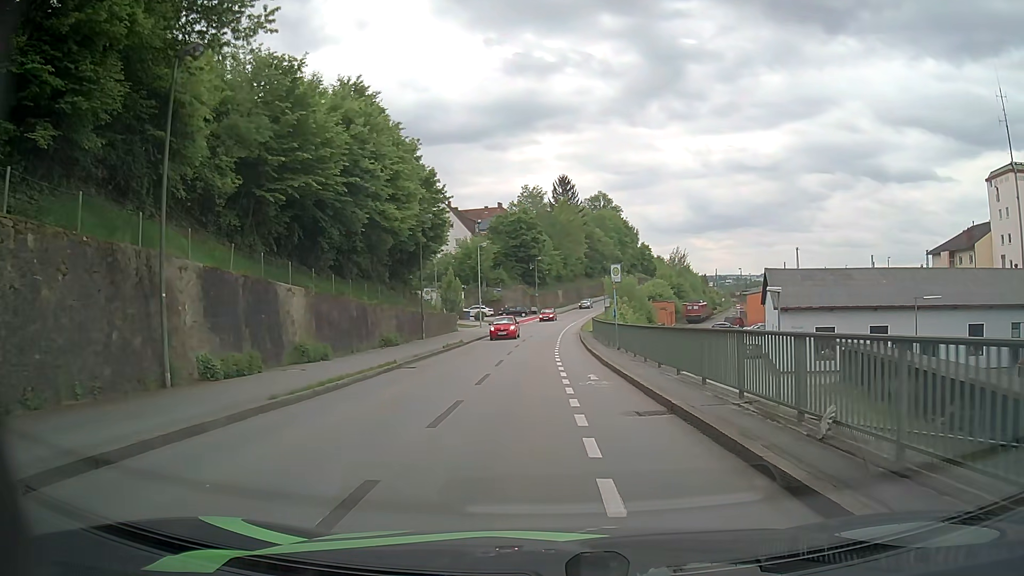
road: residential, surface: asphalt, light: Day
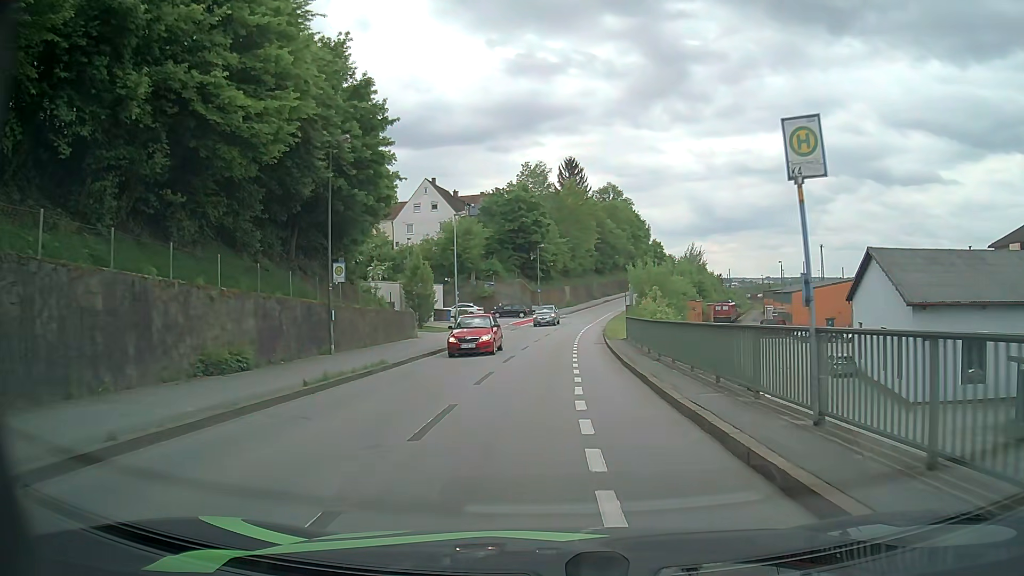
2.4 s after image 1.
(+0.1, +19.2) m; -1°
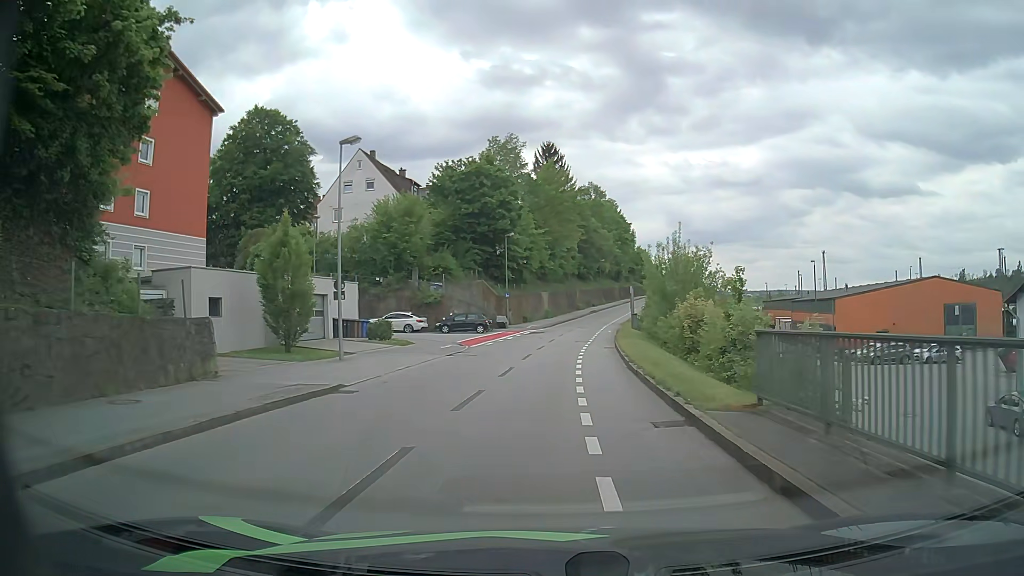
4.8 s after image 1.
(+0.6, +21.5) m; +3°
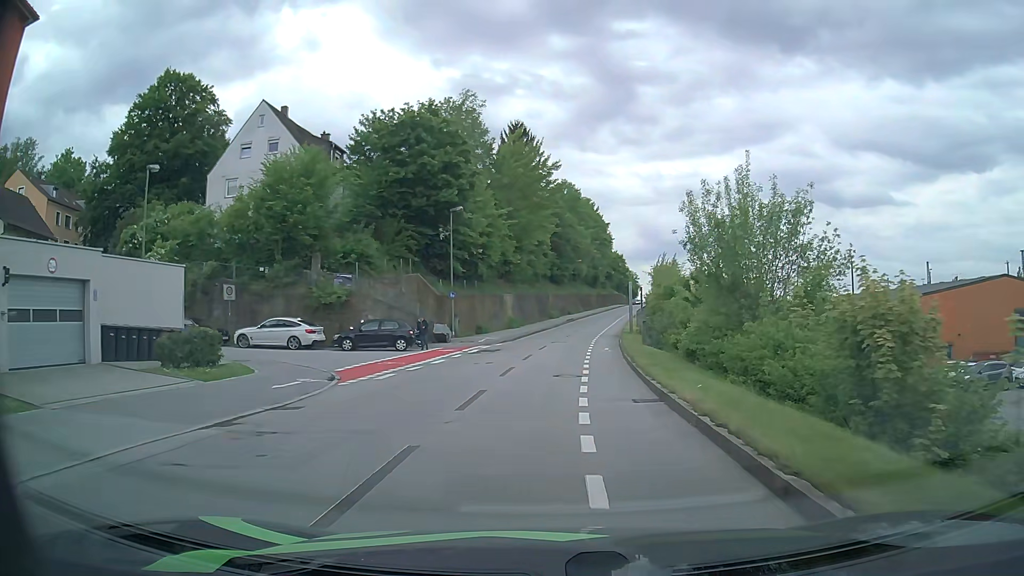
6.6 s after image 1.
(+0.4, +18.0) m; +3°
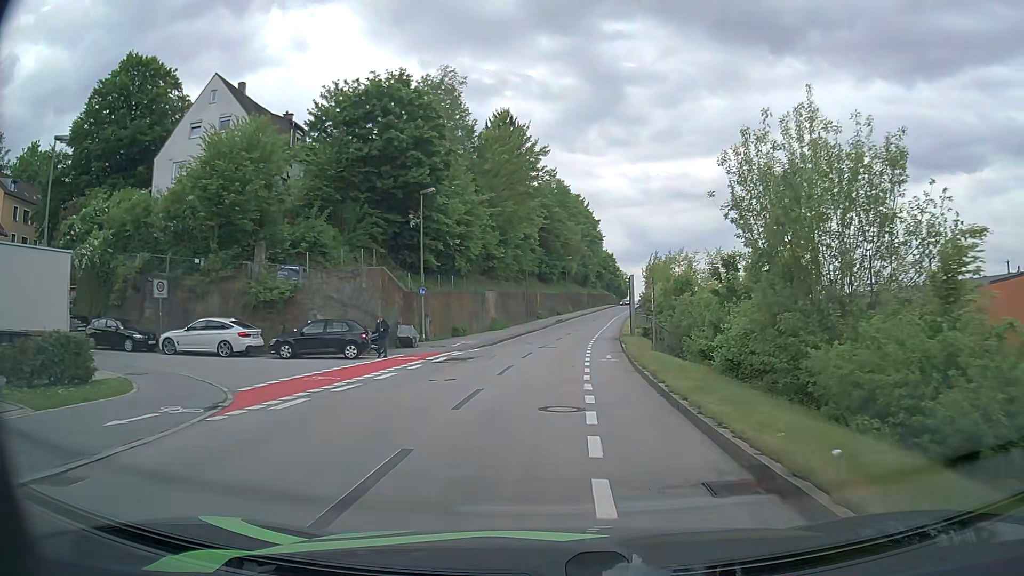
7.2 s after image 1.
(0.0, +6.3) m; +1°
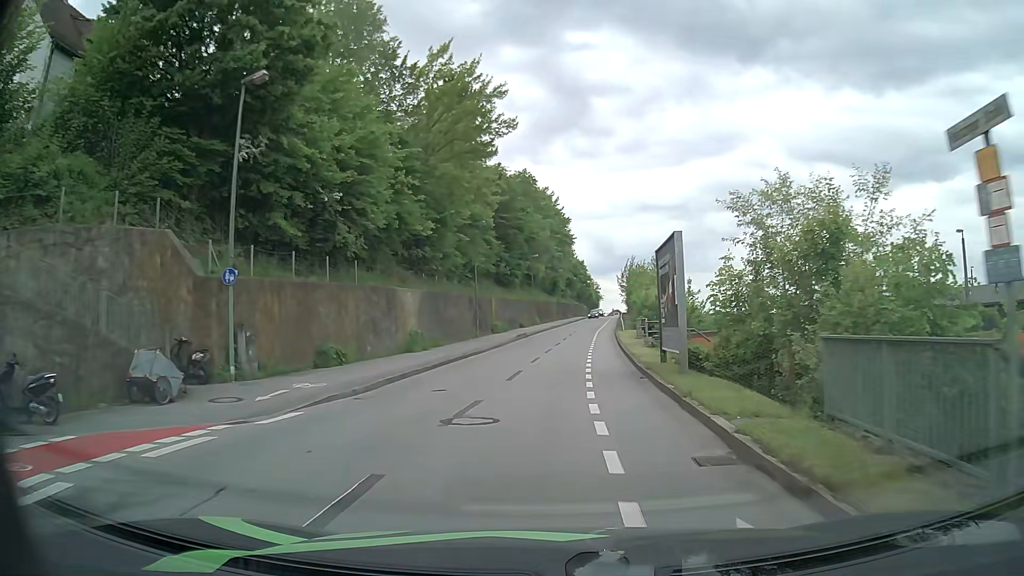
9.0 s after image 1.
(+0.5, +19.2) m; +3°
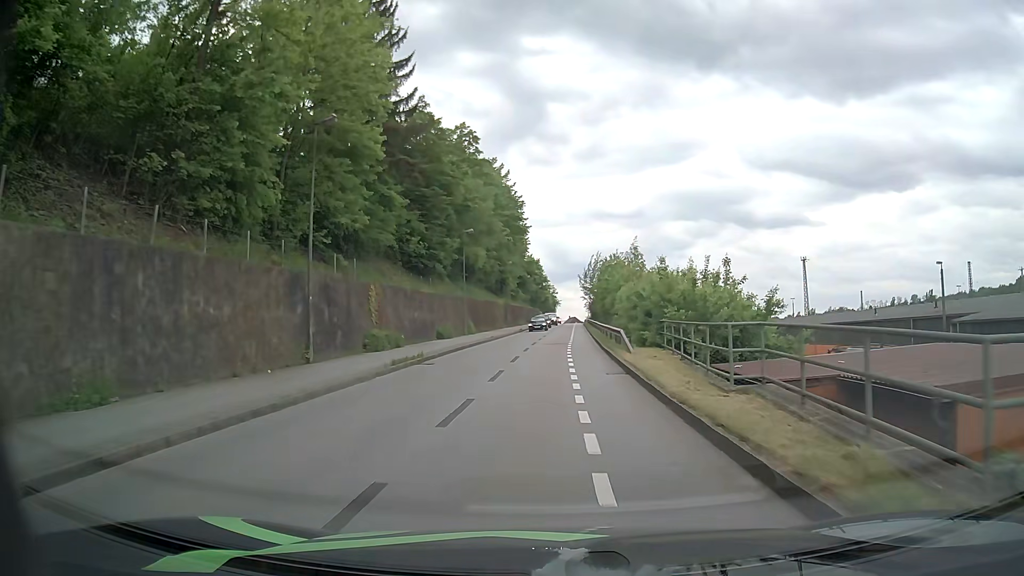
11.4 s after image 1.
(+1.0, +25.3) m; +3°
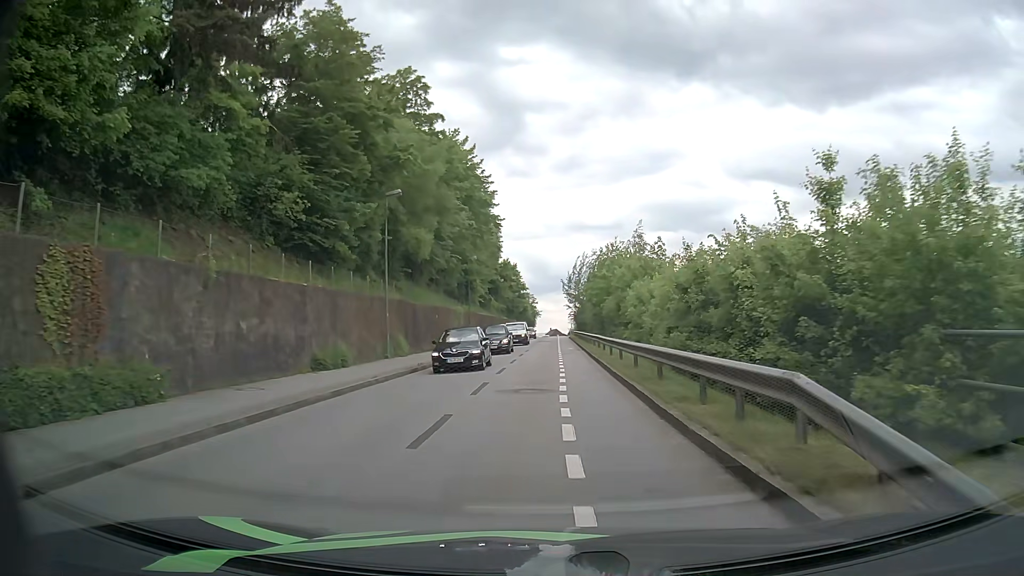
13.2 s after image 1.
(+0.4, +19.2) m; +2°
(0, +10) (0, +20) (0, +30) (0, +40) (0, +50) (0, +60) (+1, +70) (+1, +80) (+1, +90) (+1, +100) m
